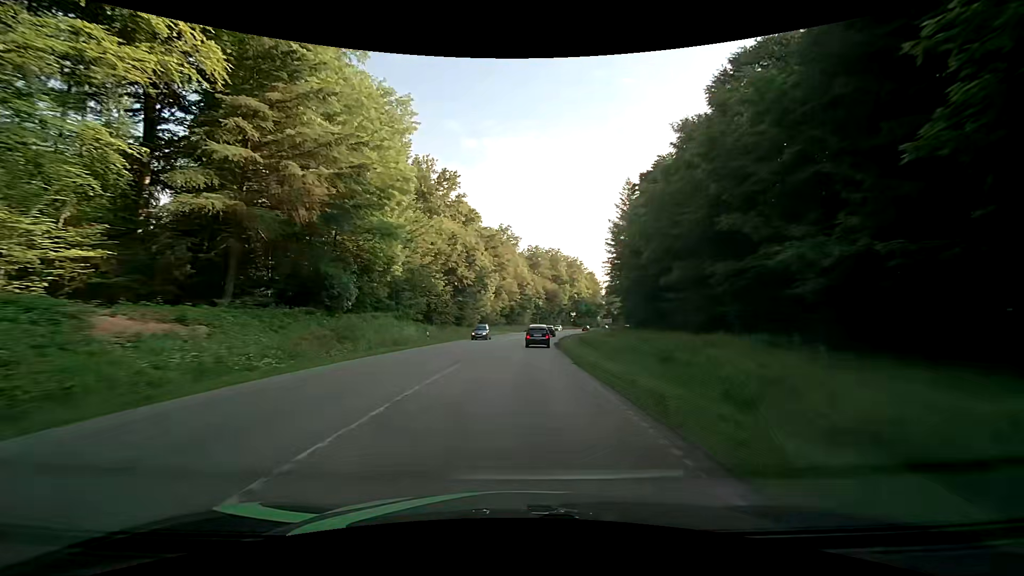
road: secondary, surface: asphalt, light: Day
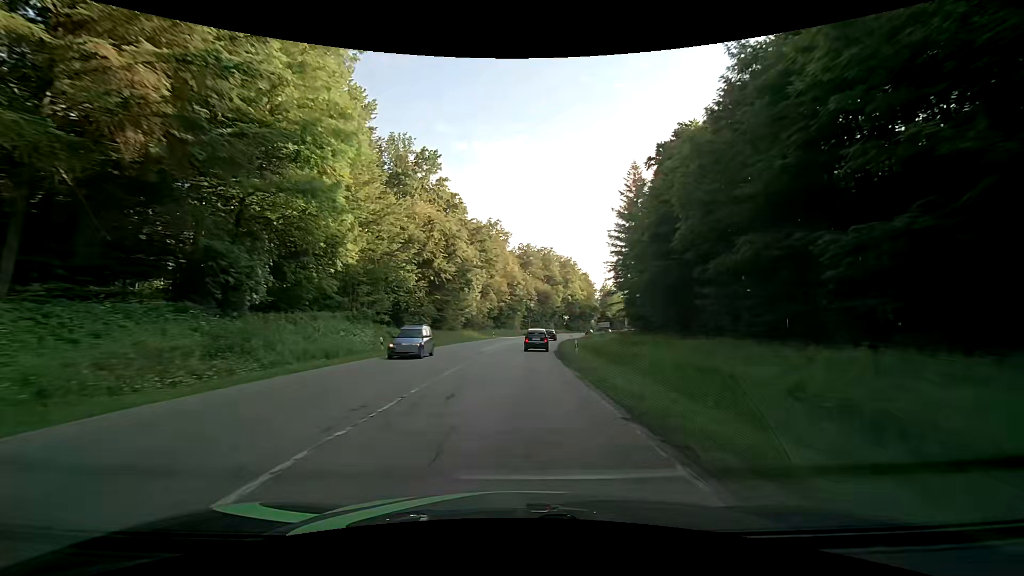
(0.0, +10.9) m; +1°
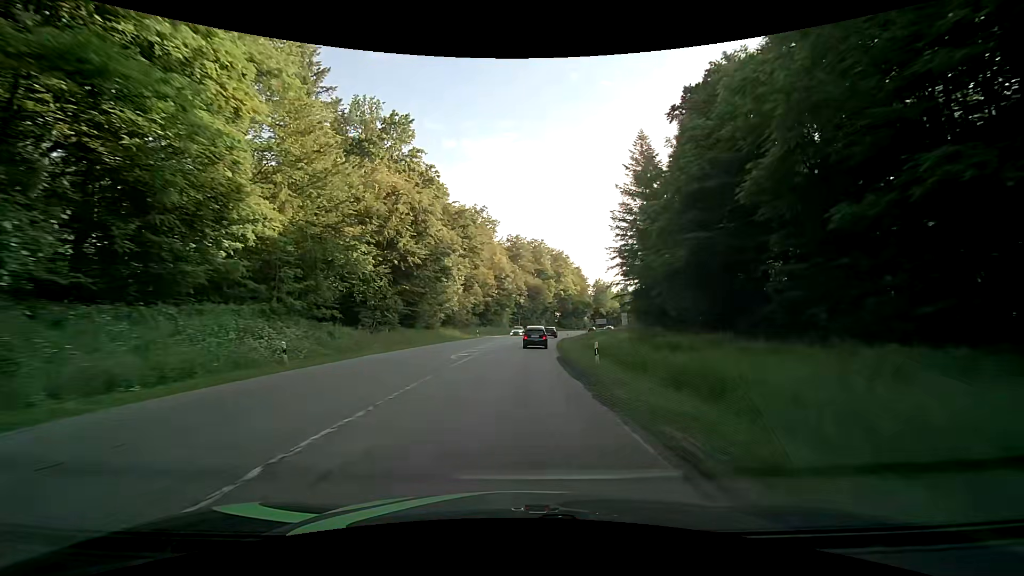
(+0.1, +10.9) m; +2°
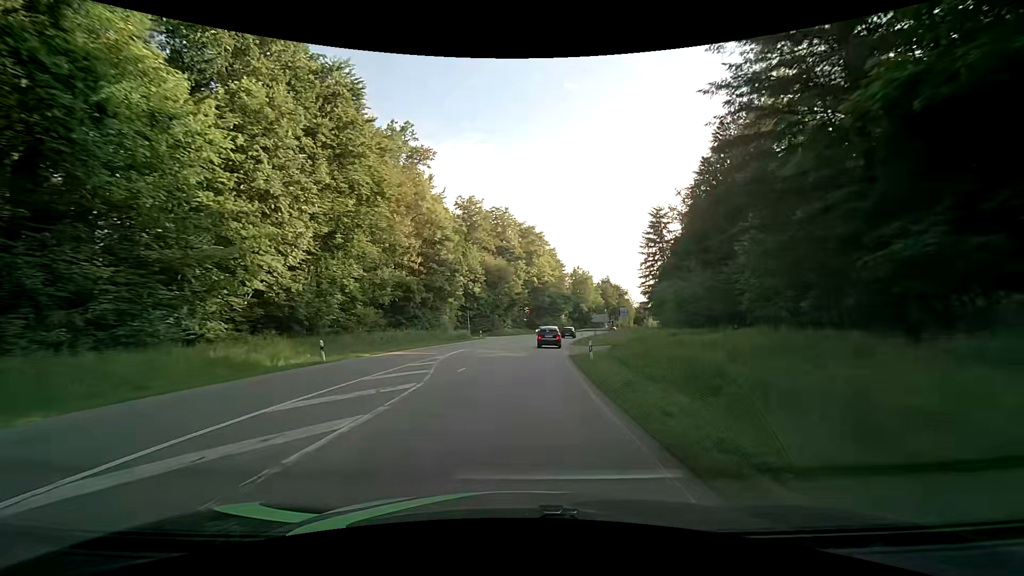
(+1.3, +43.2) m; +4°
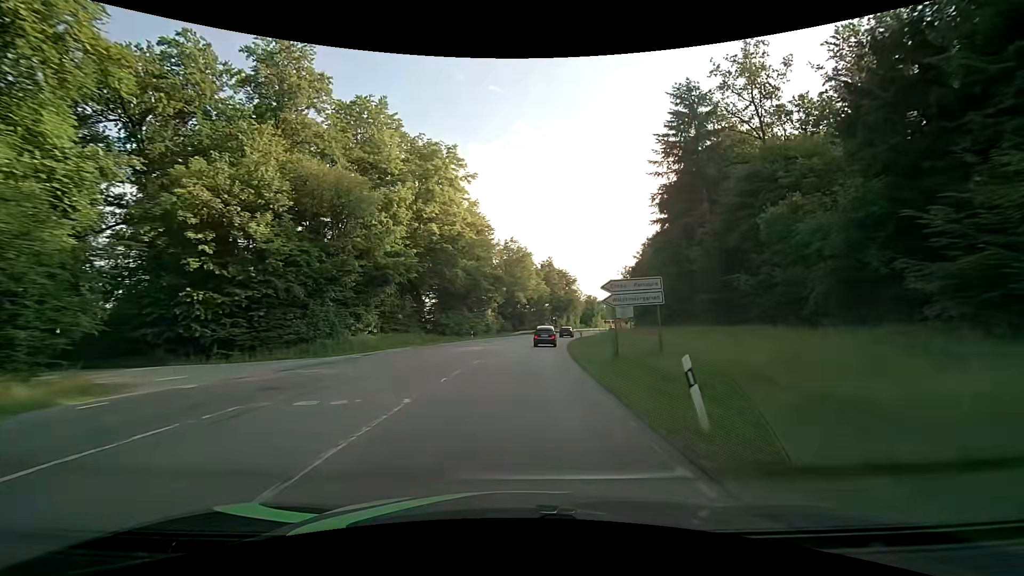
(+3.6, +53.3) m; +9°
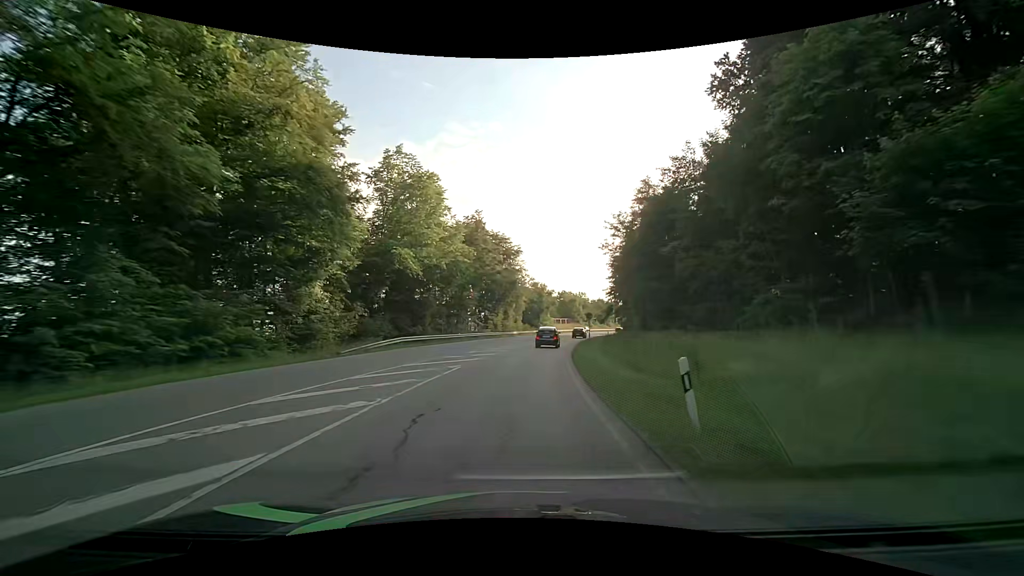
(+3.7, +52.8) m; +7°
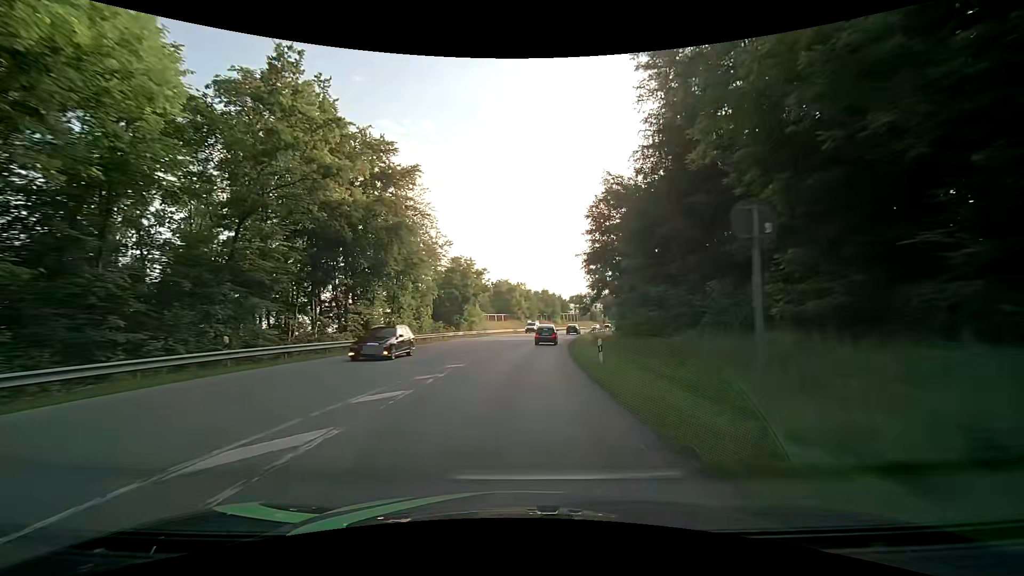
(+2.9, +40.8) m; +8°
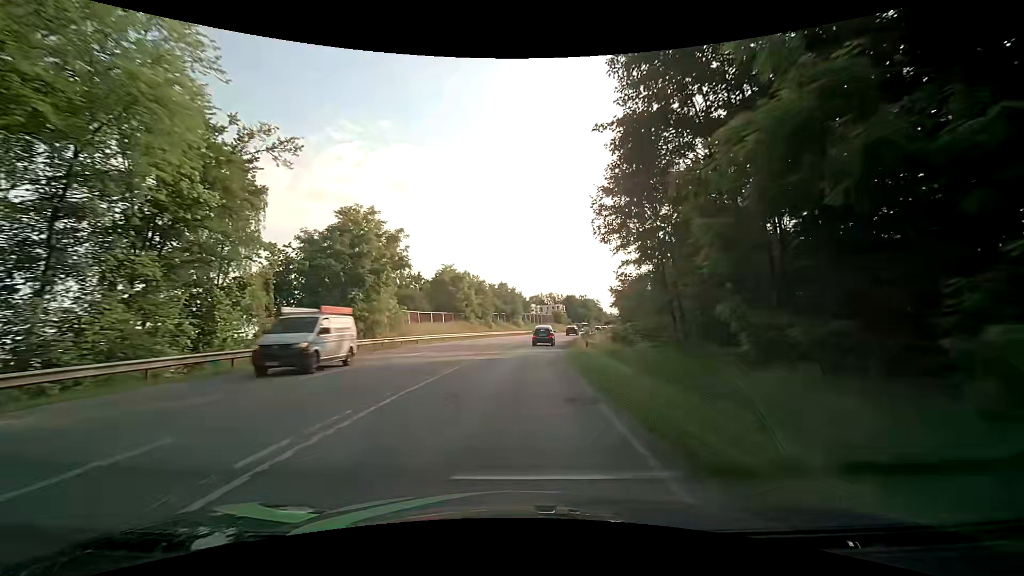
(+1.4, +30.5) m; +5°
(0, +10) (0, +20) (+1, +30) (+2, +40) (+3, +50) (+4, +60) (+6, +70) (+8, +79) (+10, +89) (+12, +99) m
